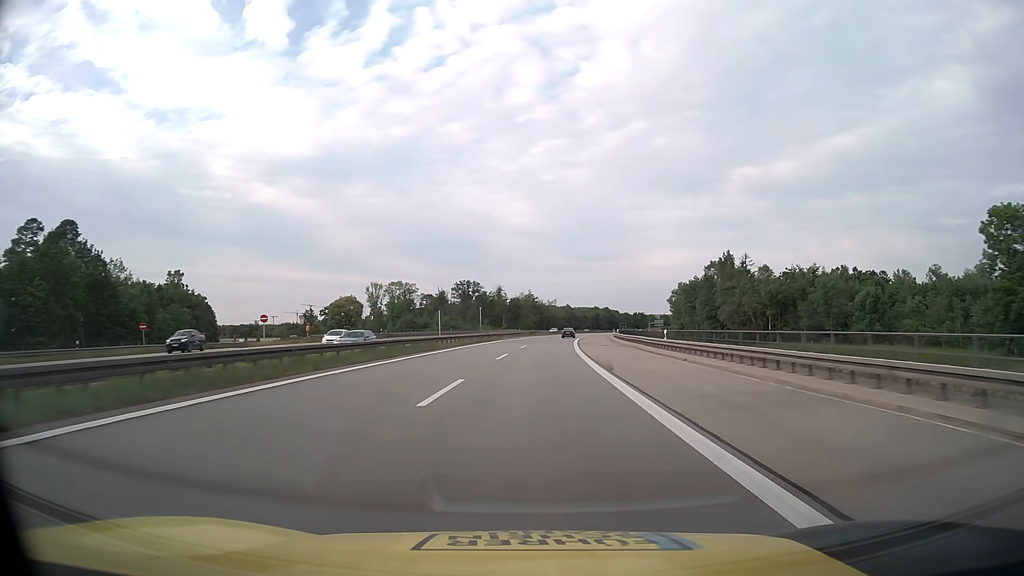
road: motorway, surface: asphalt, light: Day
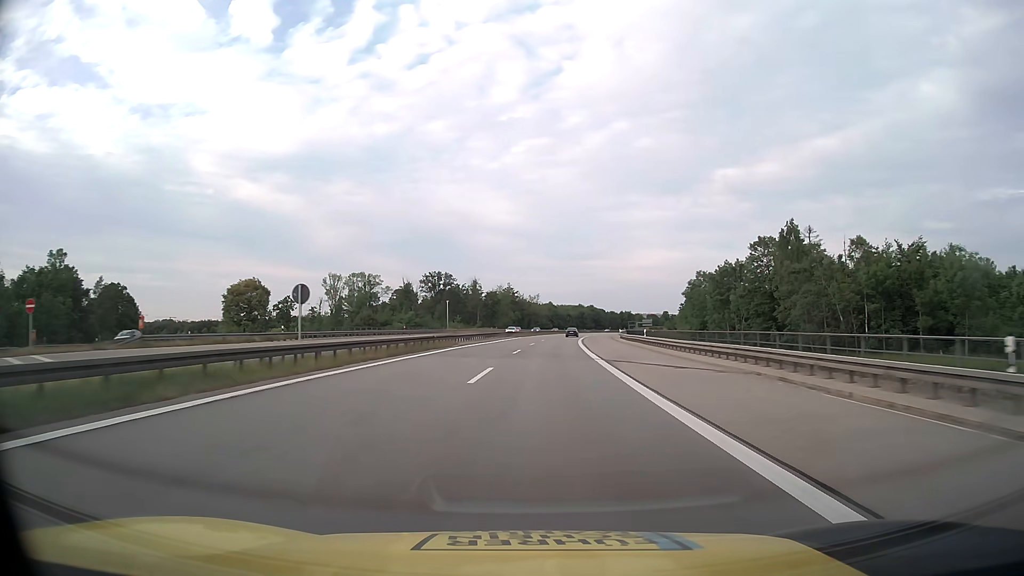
(+0.4, +31.6) m; +2°
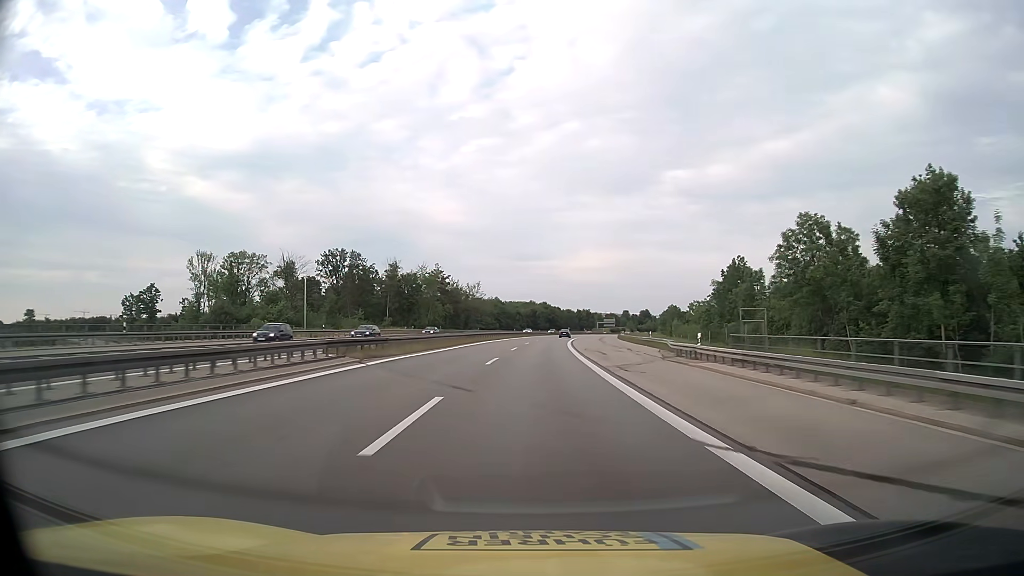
(+2.6, +63.1) m; +5°
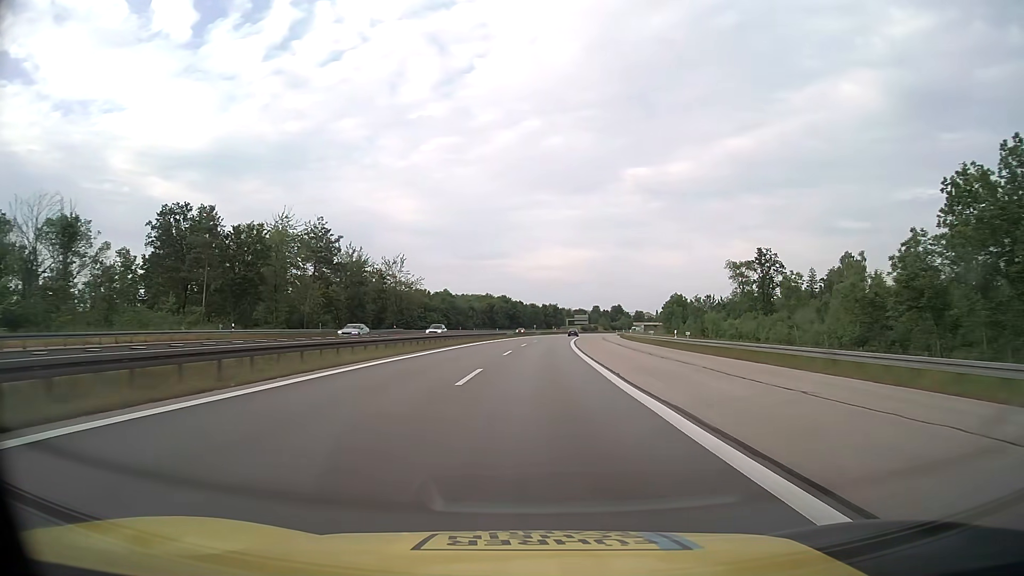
(+1.6, +63.2) m; +3°
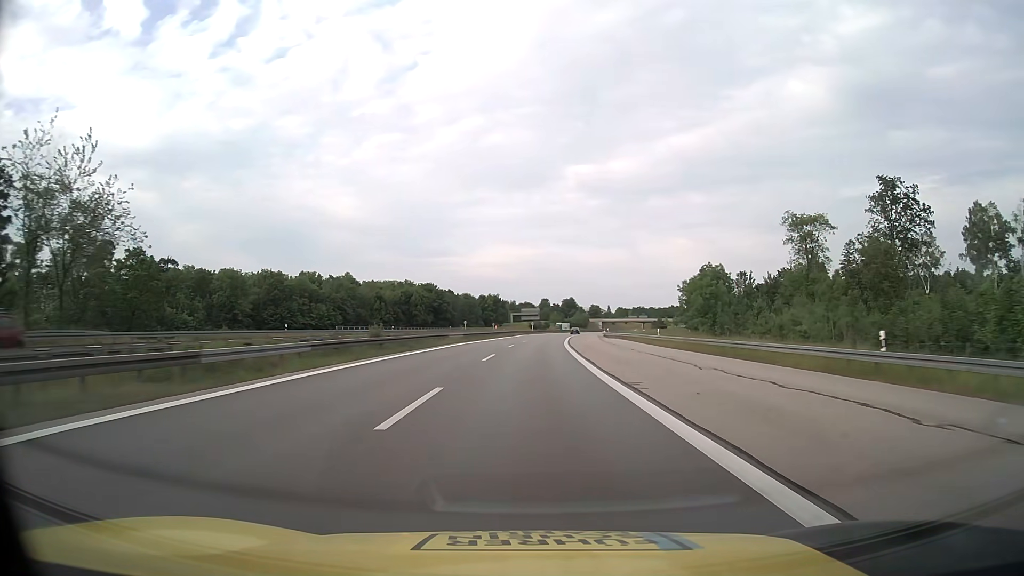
(+3.4, +79.2) m; +5°
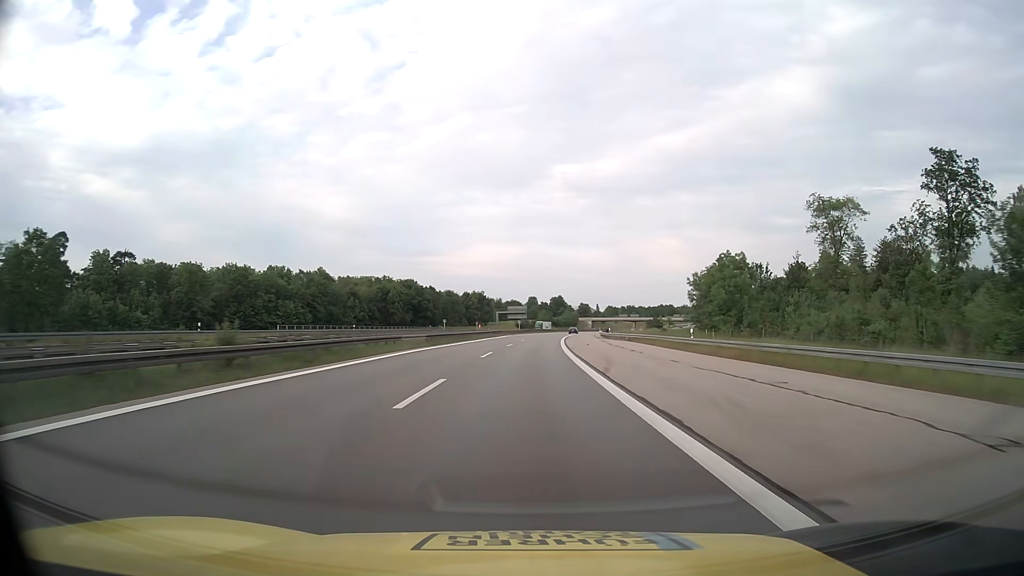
(+0.2, +15.9) m; +1°
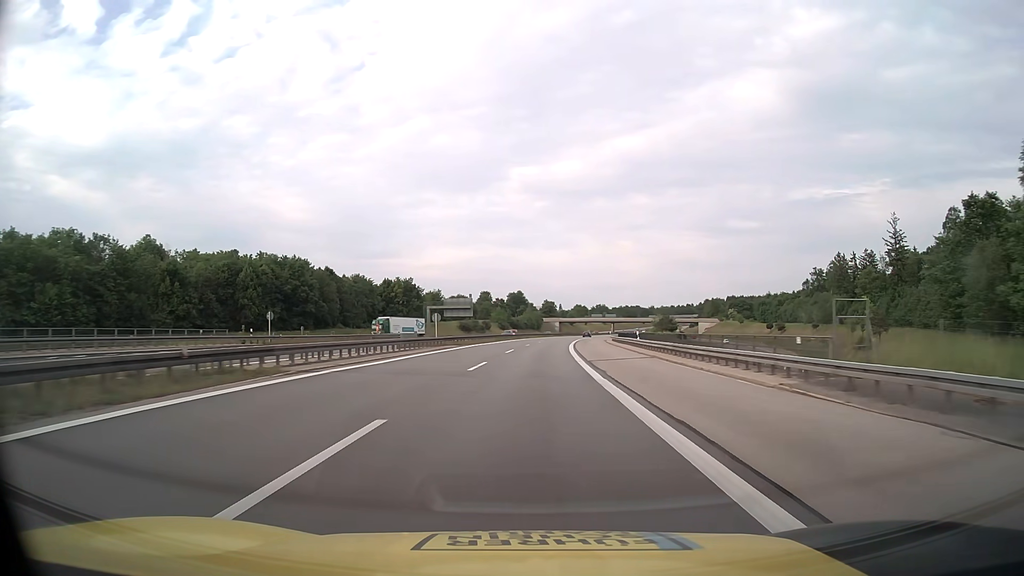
(+2.4, +79.2) m; +4°
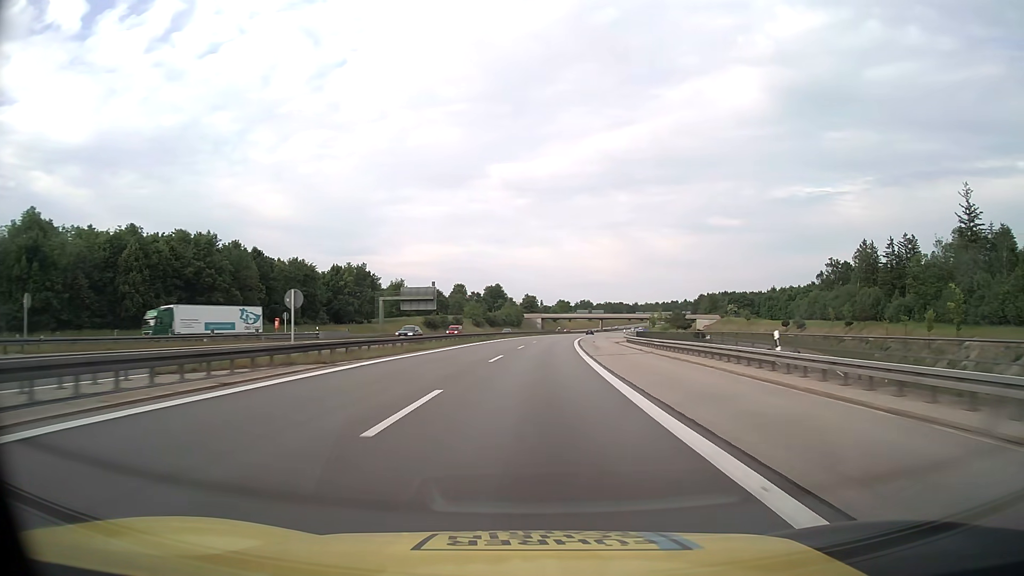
(+0.5, +31.7) m; +1°
(0, +10) (0, +20) (+1, +30) (+1, +40) (+2, +50) (+3, +60) (+3, +70) (+4, +80) (+5, +90) (+7, +100) m
